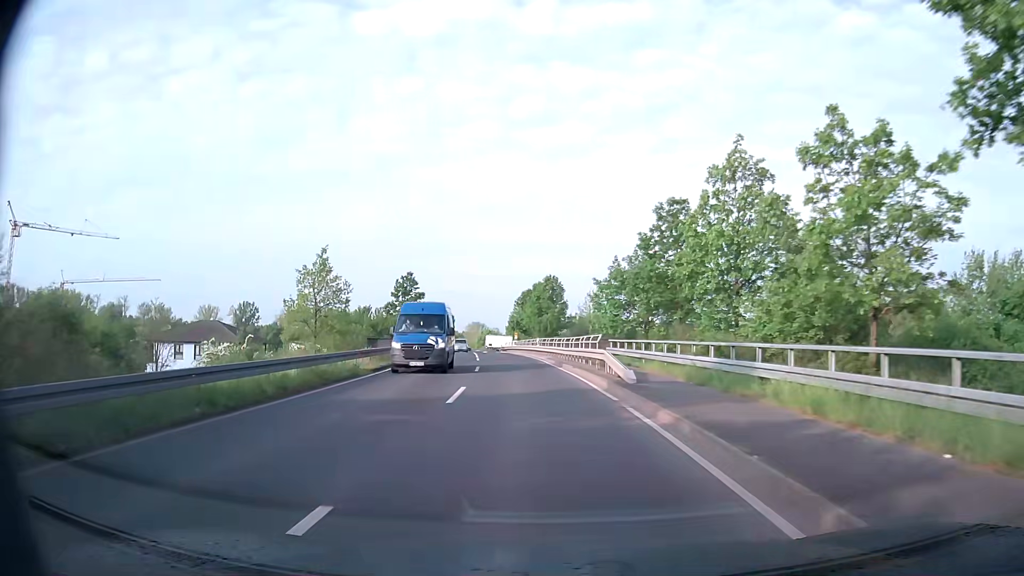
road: tertiary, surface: asphalt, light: Day
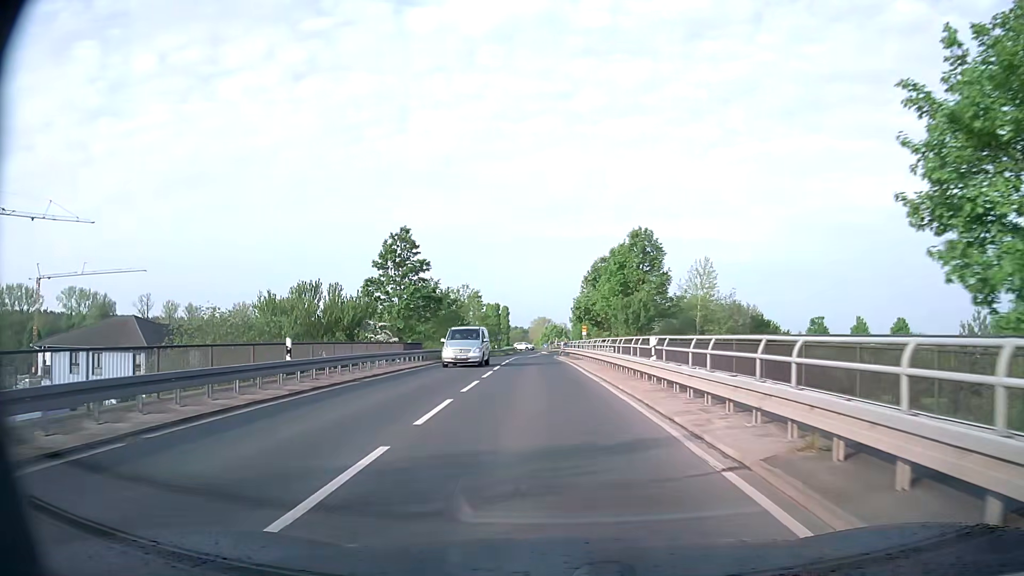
(-1.9, +33.7) m; -6°
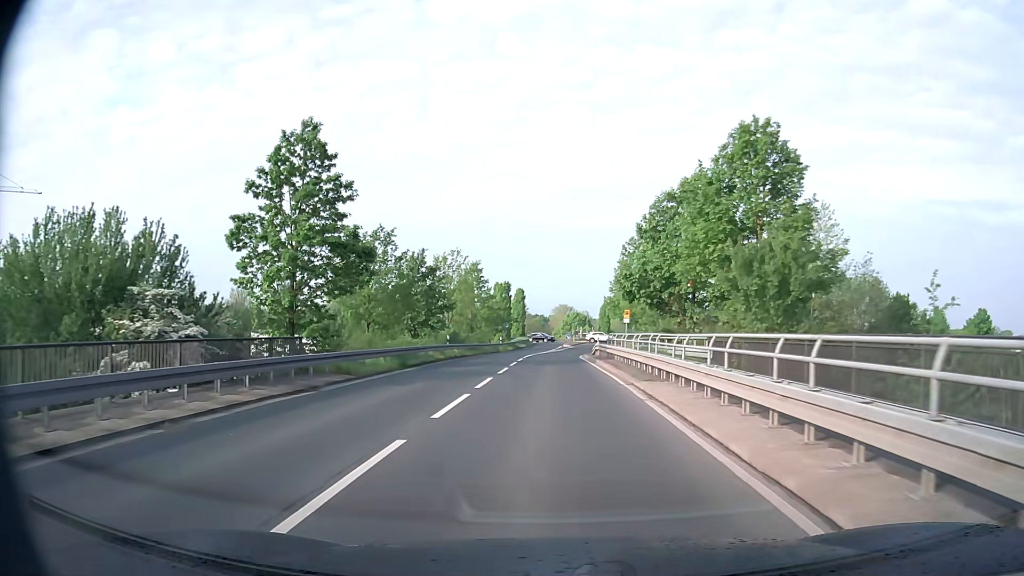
(-0.5, +24.2) m; -2°
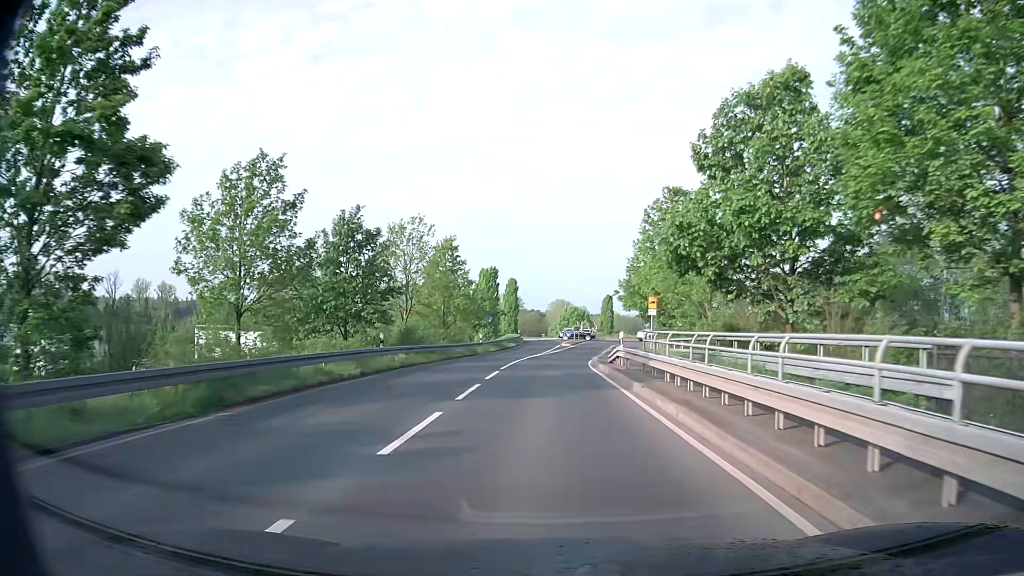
(+0.1, +15.0) m; 0°
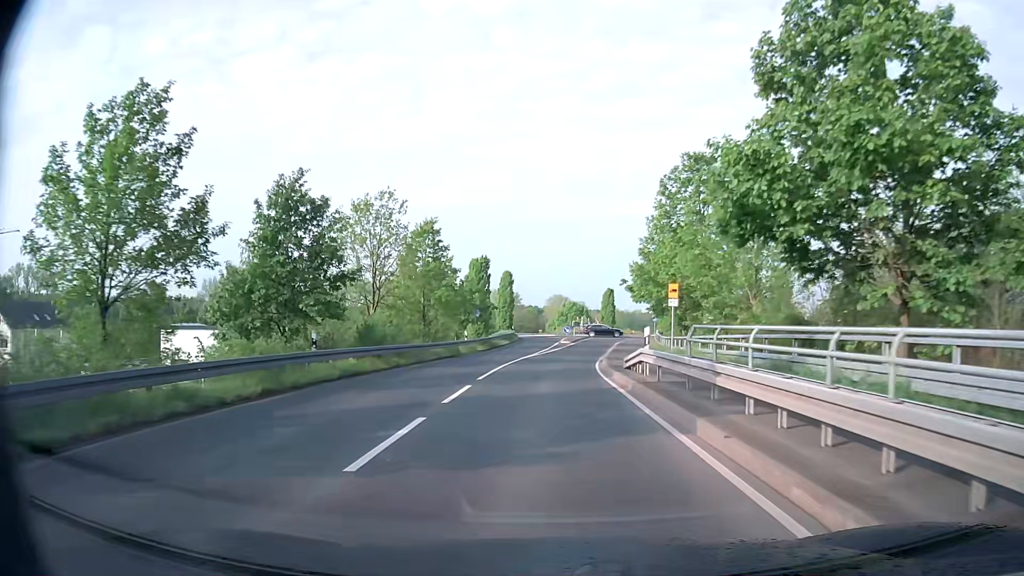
(0.0, +7.1) m; 0°
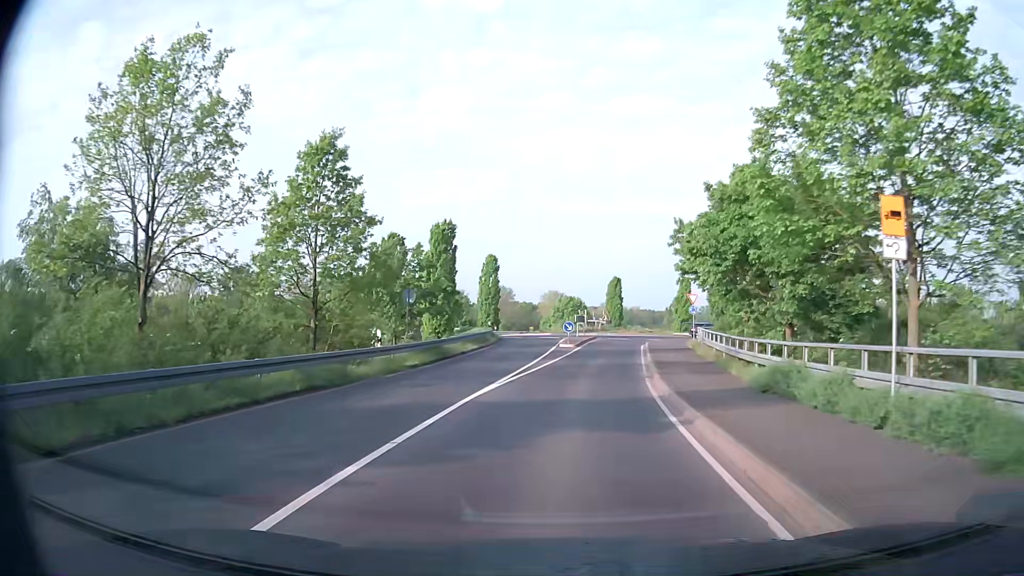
(0.0, +20.2) m; +1°
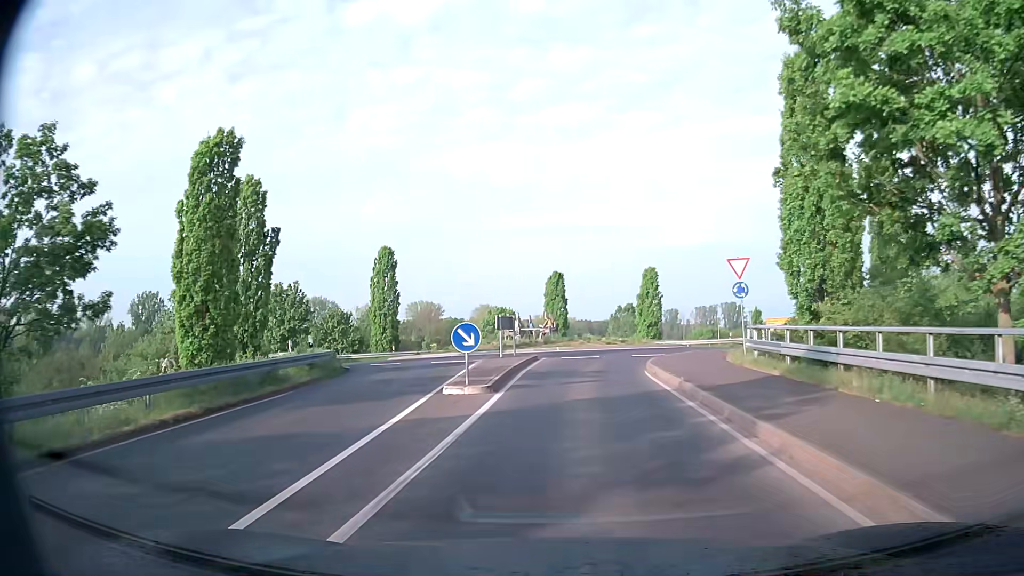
(+0.8, +24.4) m; +5°
(0, +10) (+1, +20) (+3, +30) (+8, +38) (+15, +46) (+23, +50) (+33, +53) (+43, +54) (+53, +54) (+63, +52) m
